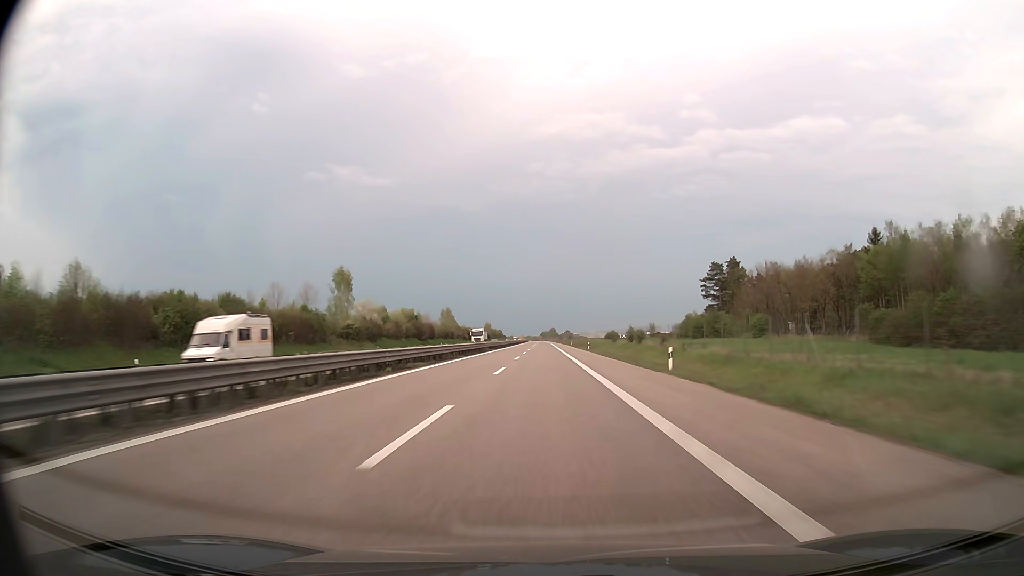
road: trunk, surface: asphalt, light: Day
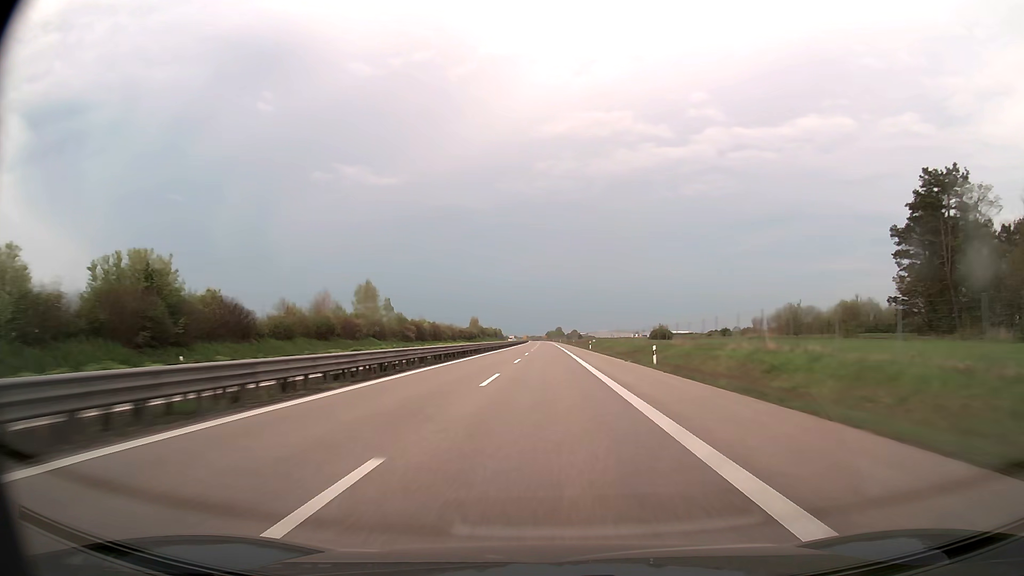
(-0.3, +95.4) m; 0°
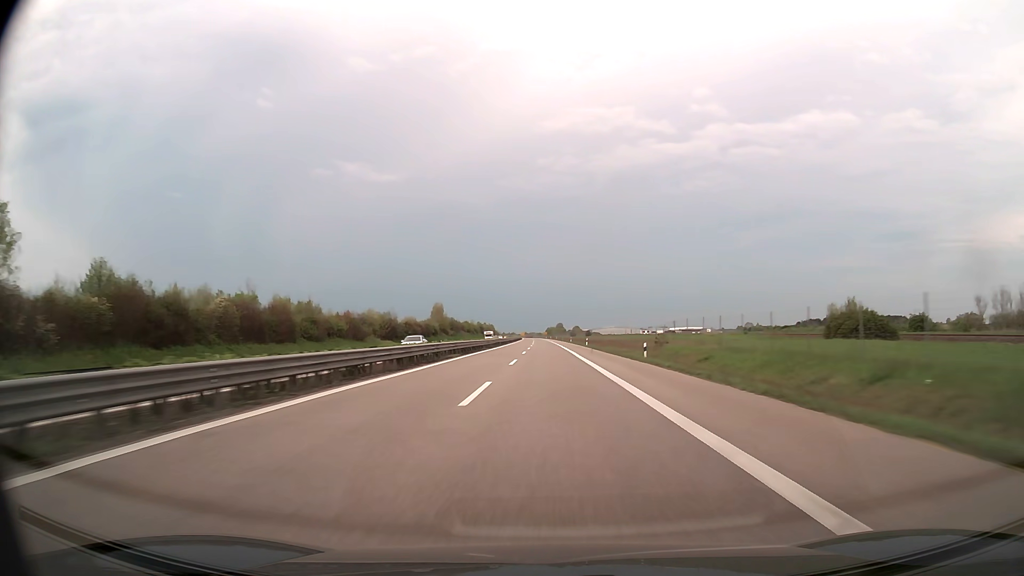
(-0.2, +95.4) m; 0°
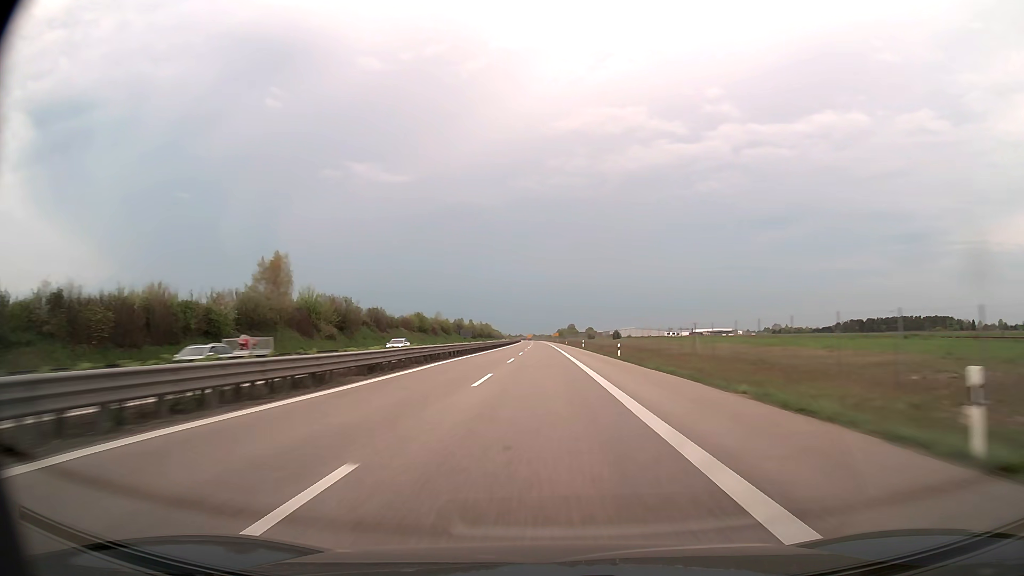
(-0.4, +119.2) m; -1°
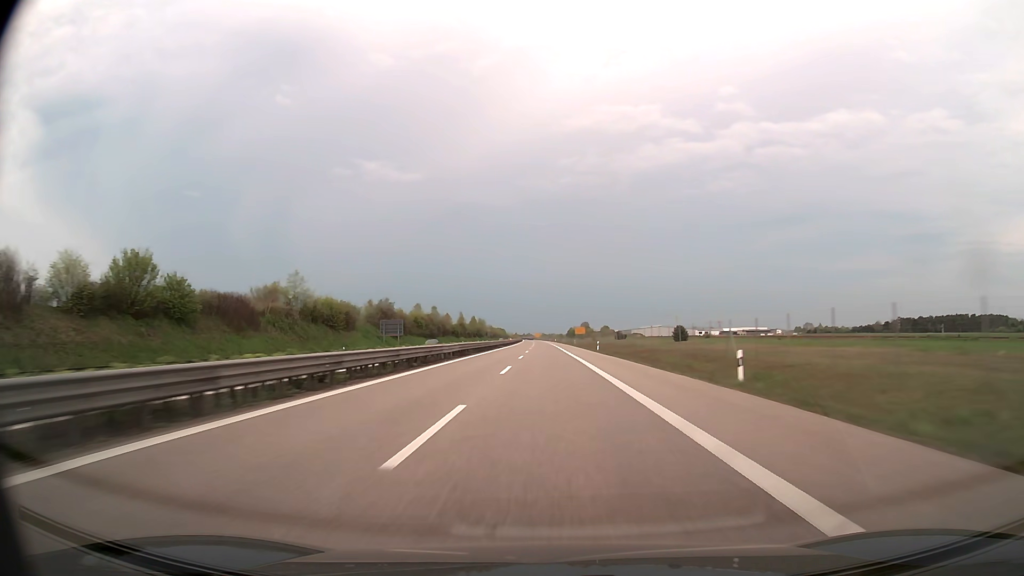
(-1.2, +119.0) m; -1°
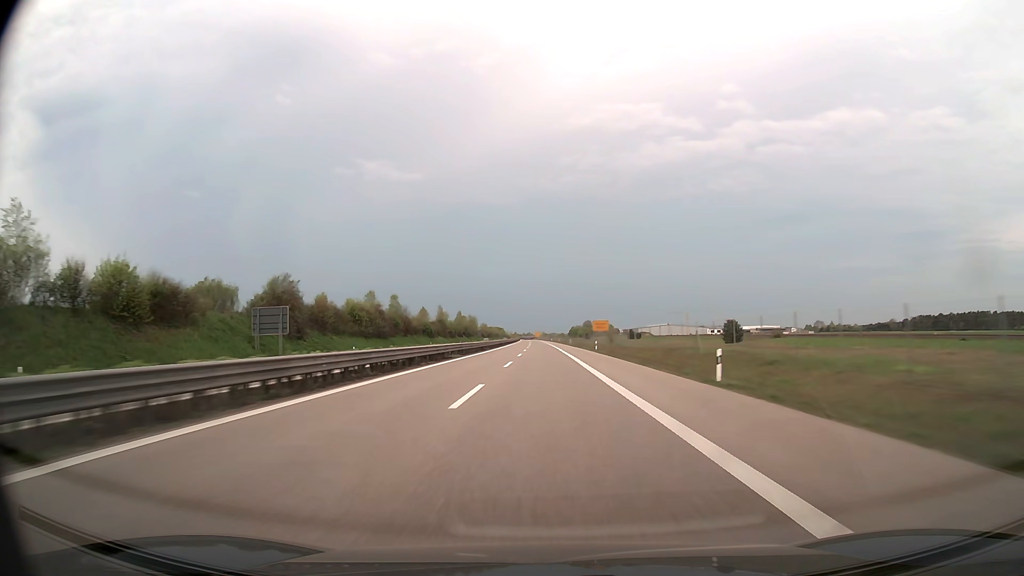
(0.0, +47.6) m; 0°
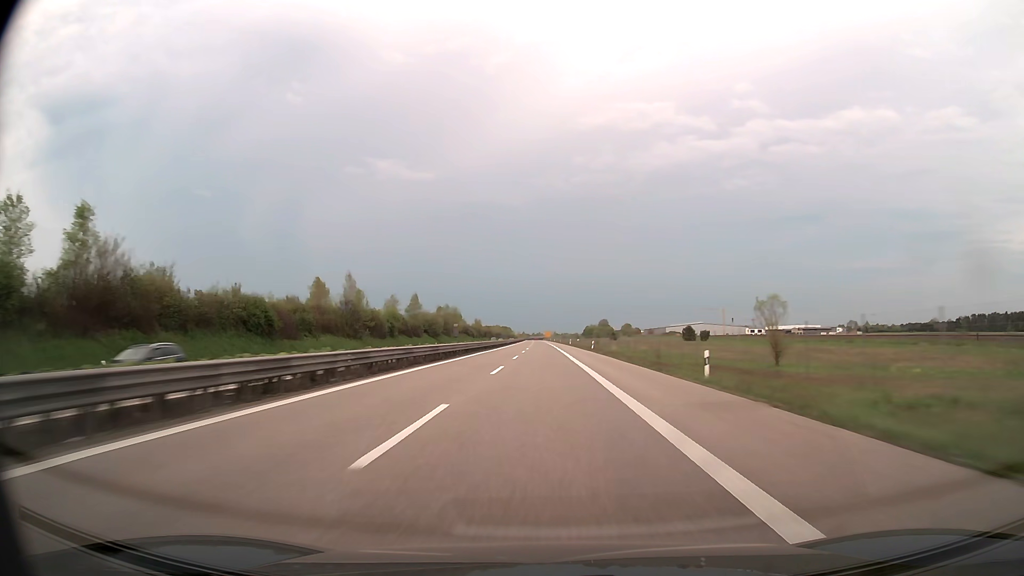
(-0.5, +95.2) m; -1°
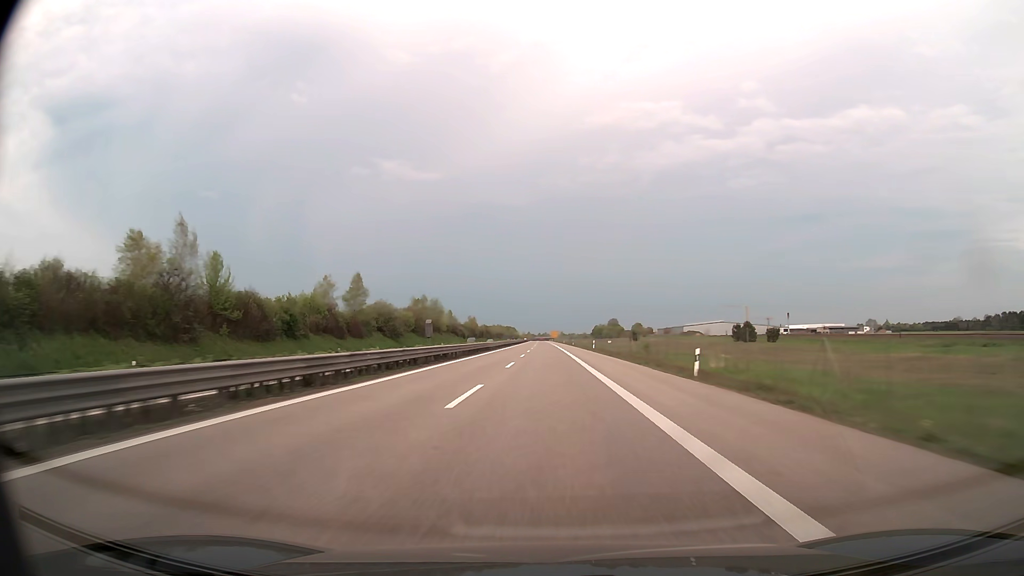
(-0.2, +47.6) m; -1°
(0, +10) (0, +20) (0, +30) (0, +40) (0, +50) (0, +60) (0, +70) (0, +80) (0, +90) (0, +100) m
